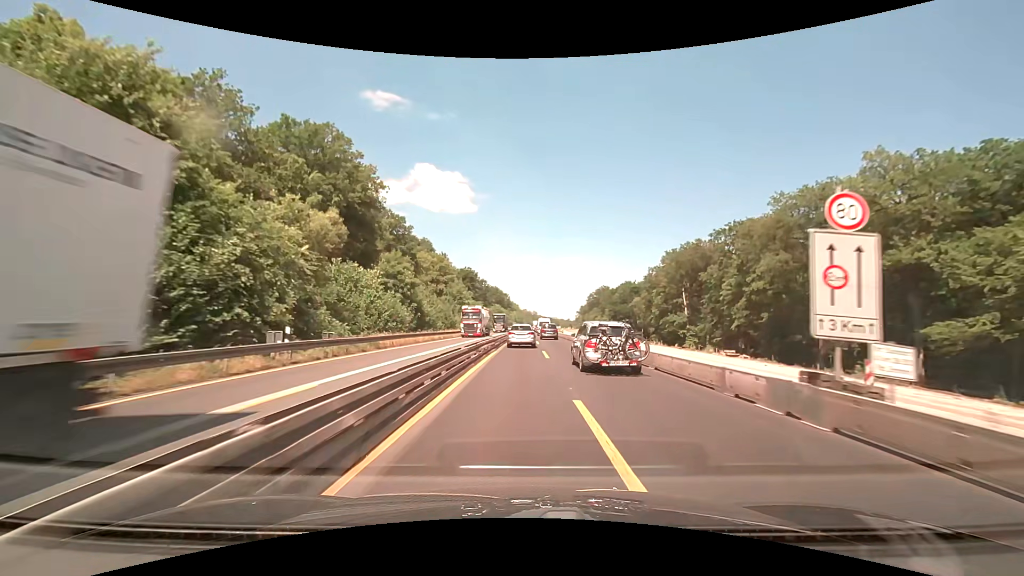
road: motorway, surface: concrete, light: Day
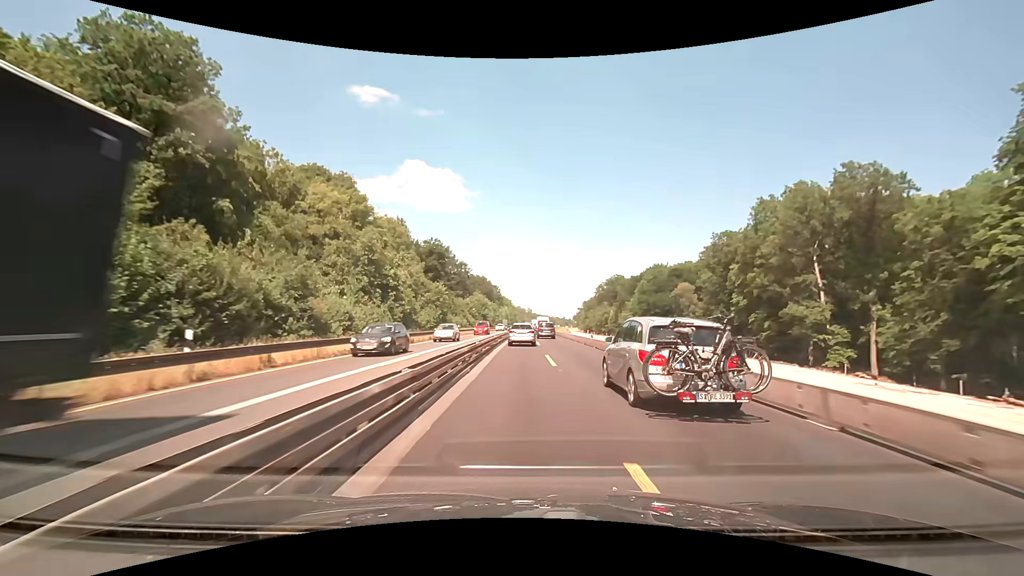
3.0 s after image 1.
(+0.4, +57.9) m; +1°
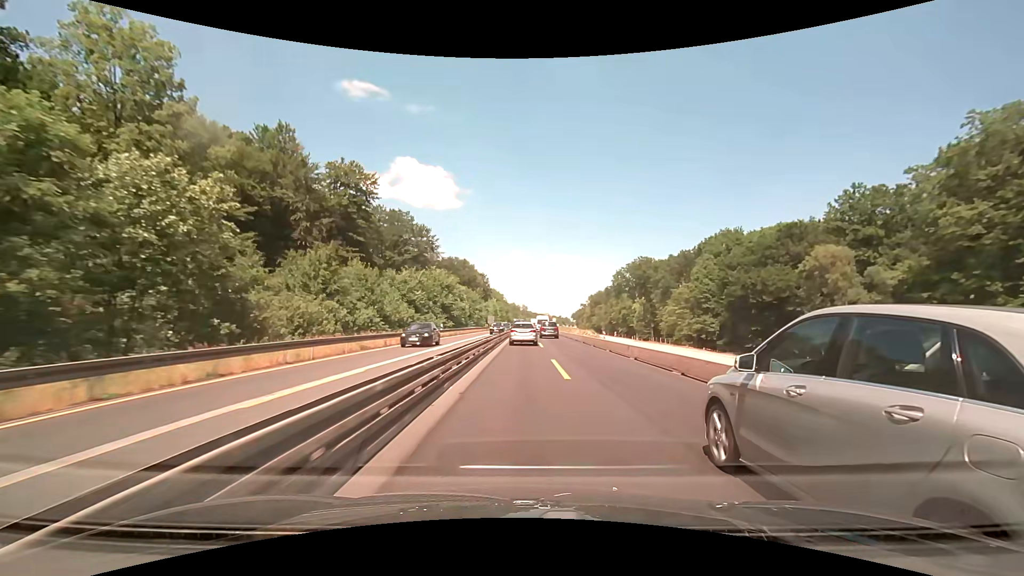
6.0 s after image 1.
(+0.3, +59.2) m; +1°
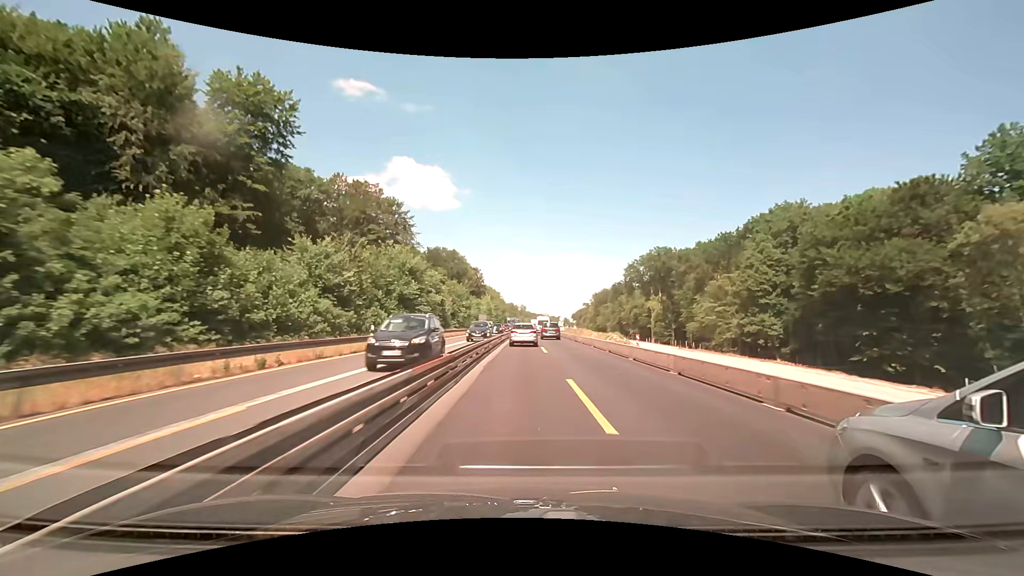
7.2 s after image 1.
(0.0, +23.7) m; 0°
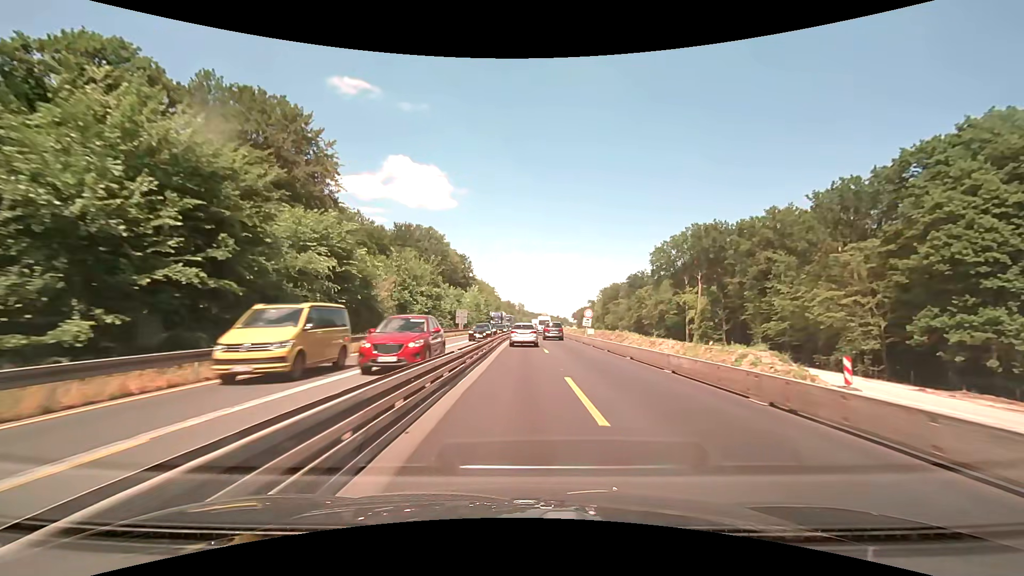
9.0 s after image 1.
(+0.1, +35.6) m; 0°
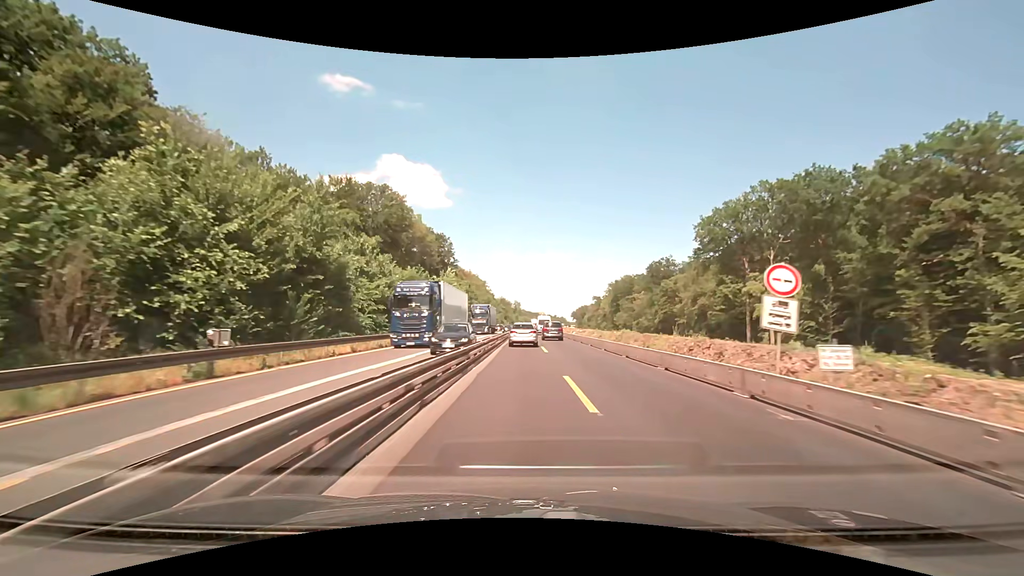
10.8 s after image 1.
(+0.1, +35.4) m; 0°
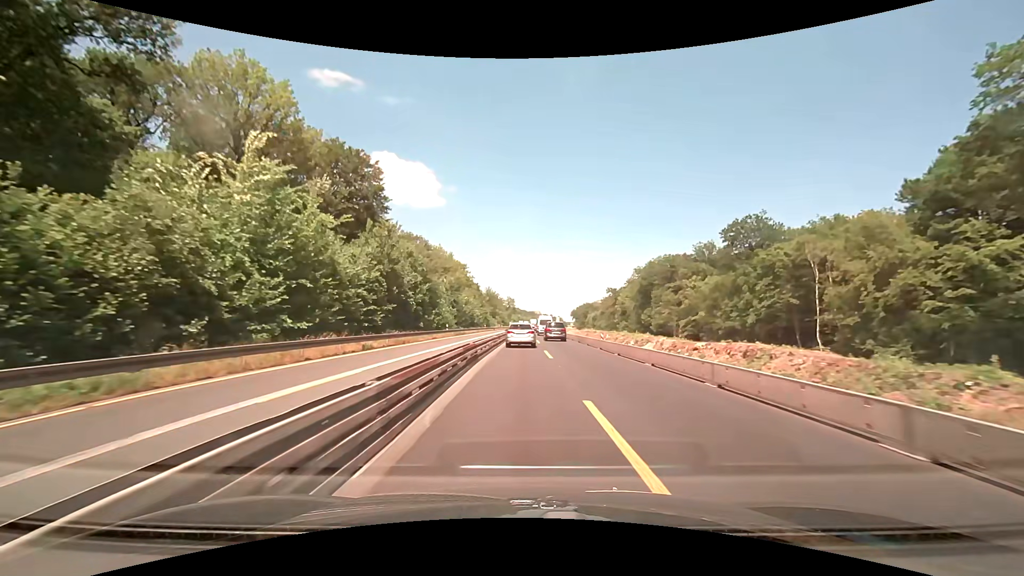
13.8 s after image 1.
(+0.3, +58.5) m; +1°
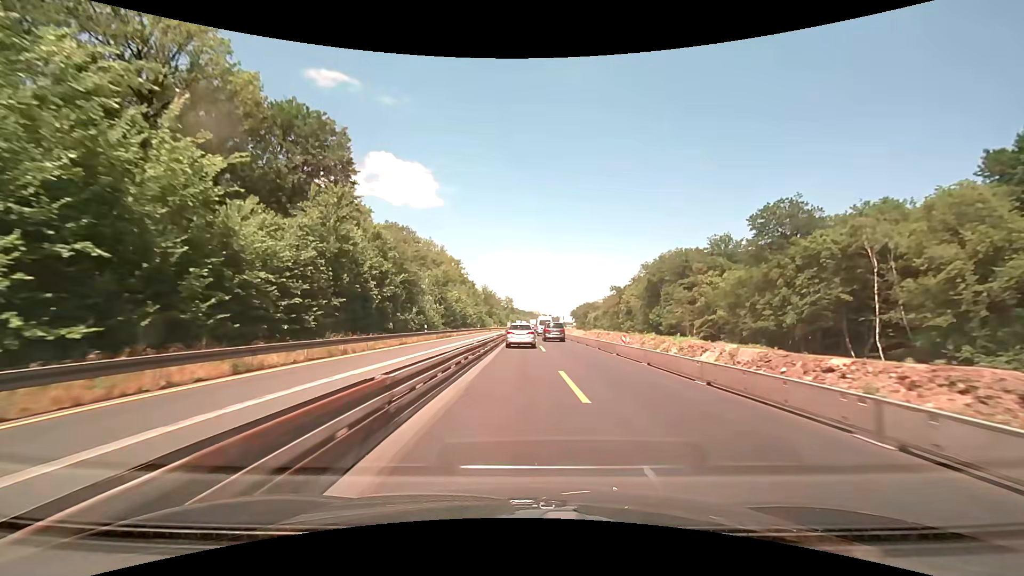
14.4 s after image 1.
(0.0, +11.6) m; 0°
(0, +10) (0, +20) (0, +30) (0, +40) (0, +50) (0, +60) (0, +70) (0, +80) (+1, +90) (+1, +100) m
